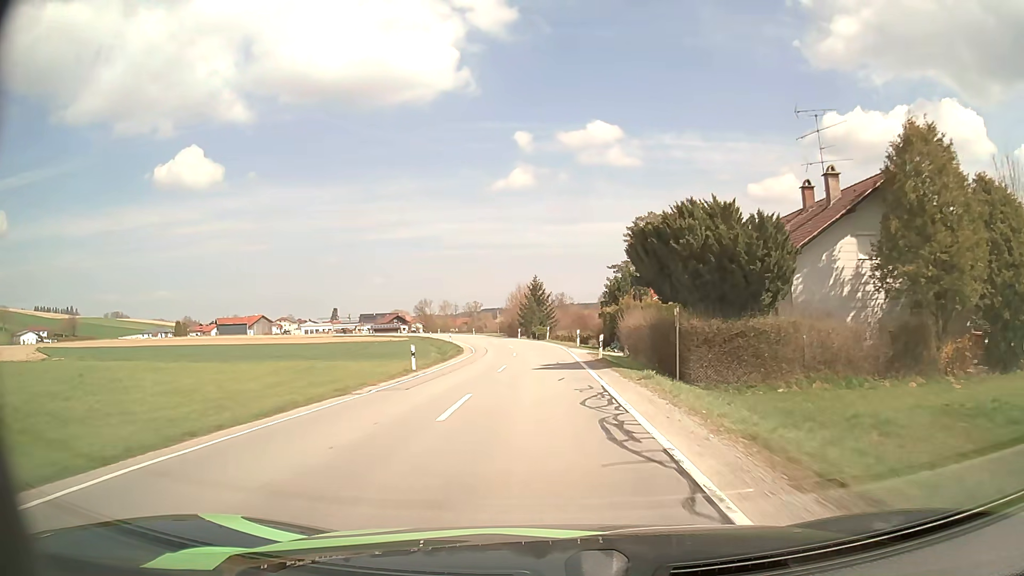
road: secondary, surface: asphalt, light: Day
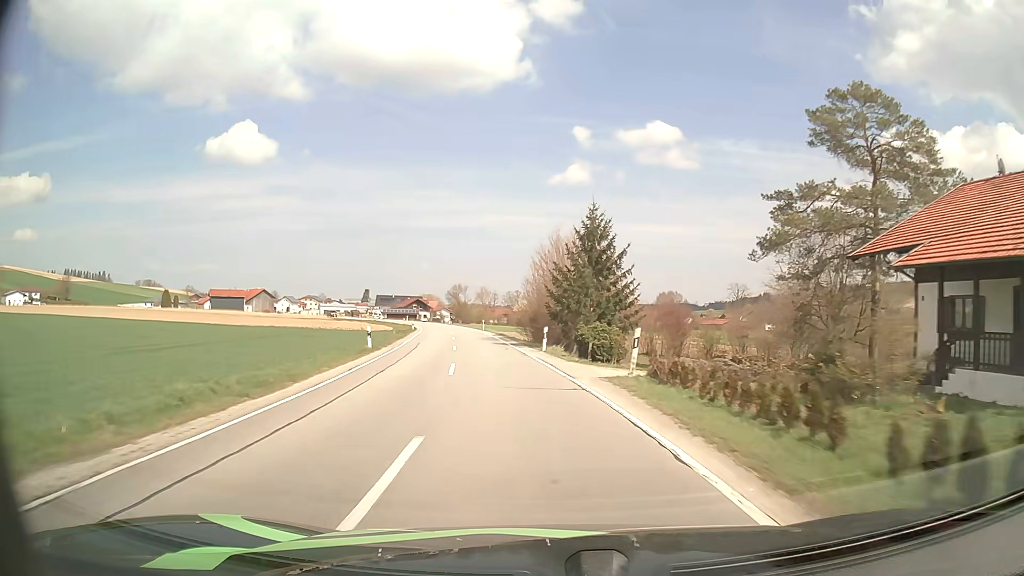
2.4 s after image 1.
(-0.8, +42.2) m; -4°
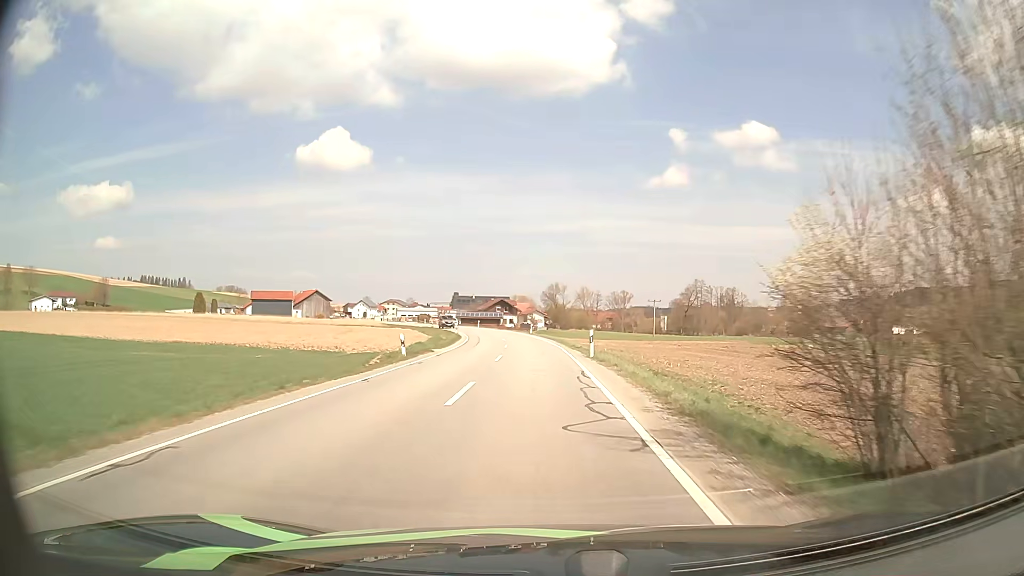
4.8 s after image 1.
(-4.0, +41.0) m; -9°
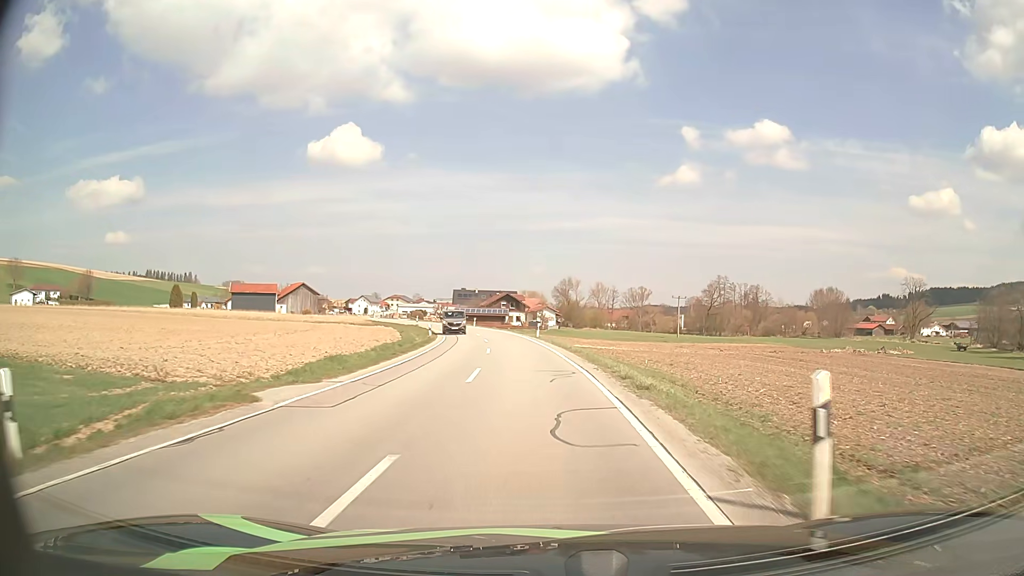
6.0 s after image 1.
(-0.2, +19.9) m; -1°
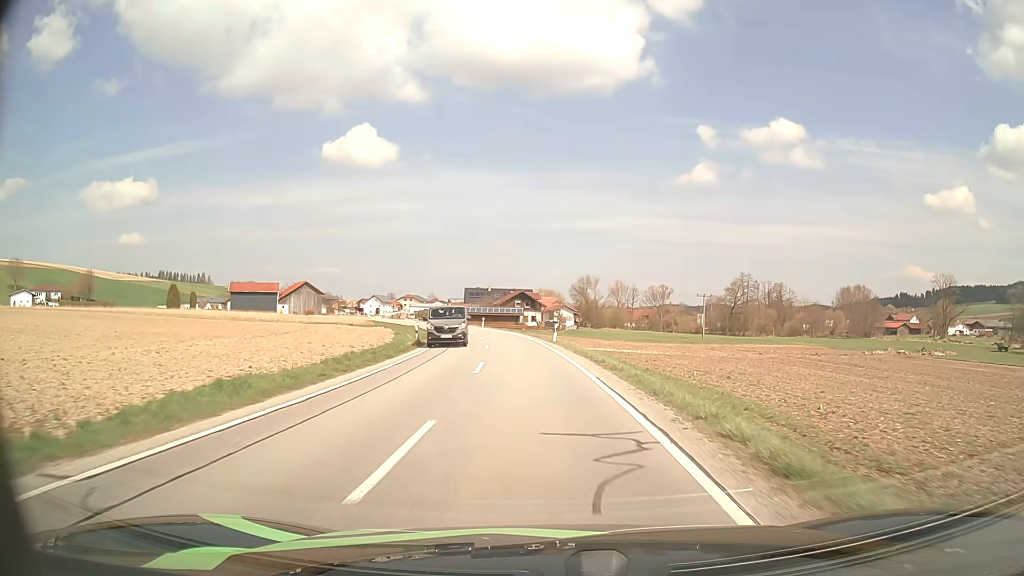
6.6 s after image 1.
(-0.1, +9.7) m; -1°
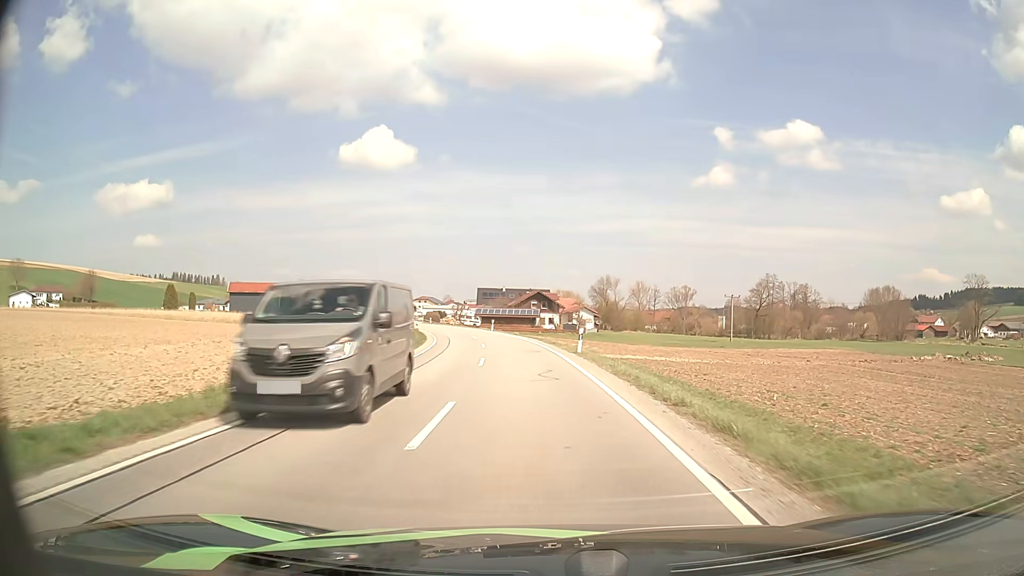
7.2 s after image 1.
(-0.1, +9.7) m; -1°
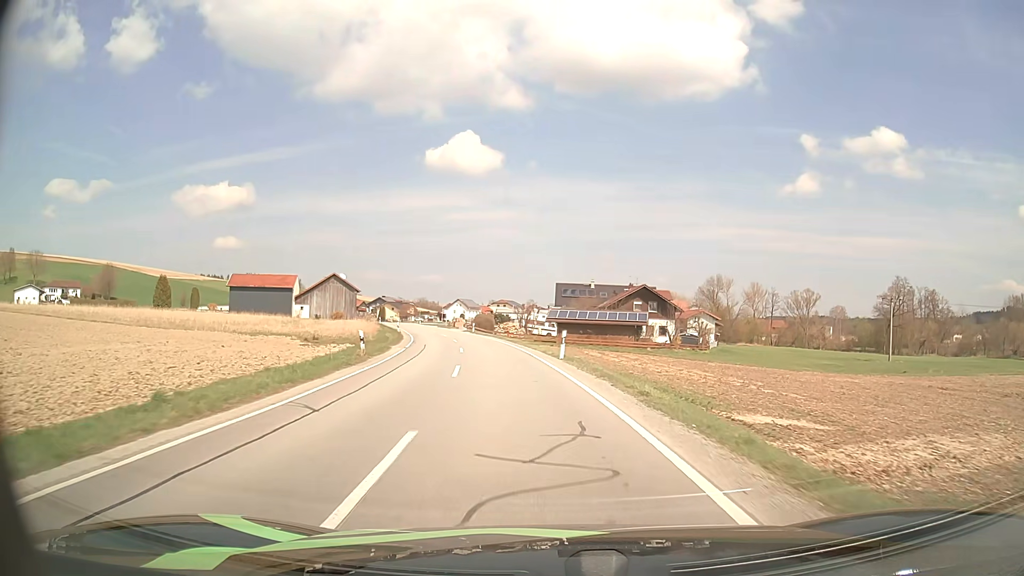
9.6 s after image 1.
(-2.5, +39.3) m; -7°
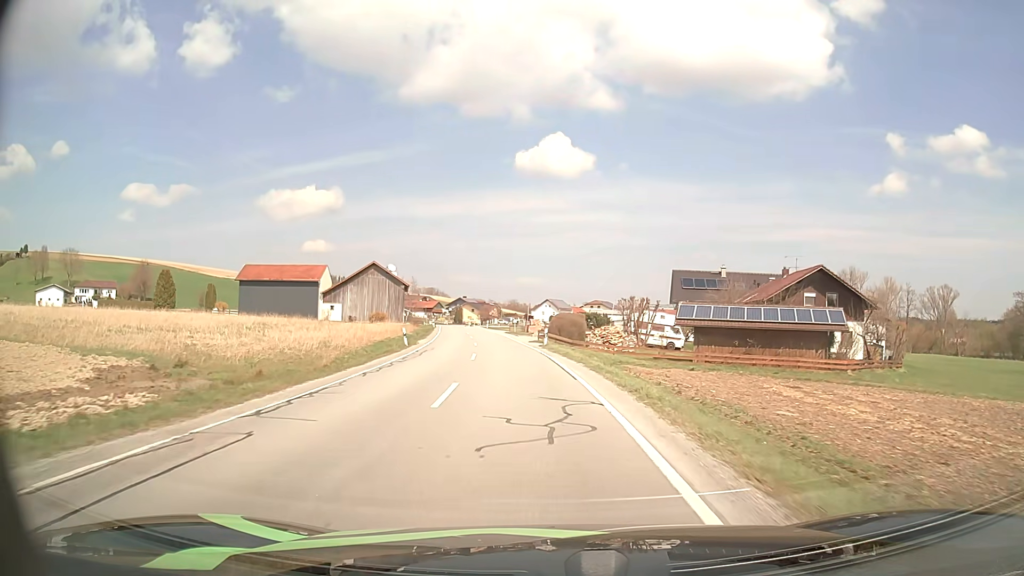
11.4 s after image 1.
(-2.0, +29.5) m; -8°
(0, +10) (-1, +20) (-2, +30) (-3, +40) (-4, +50) (-6, +60) (-7, +70) (-9, +79) (-10, +89) (-12, +99) m
